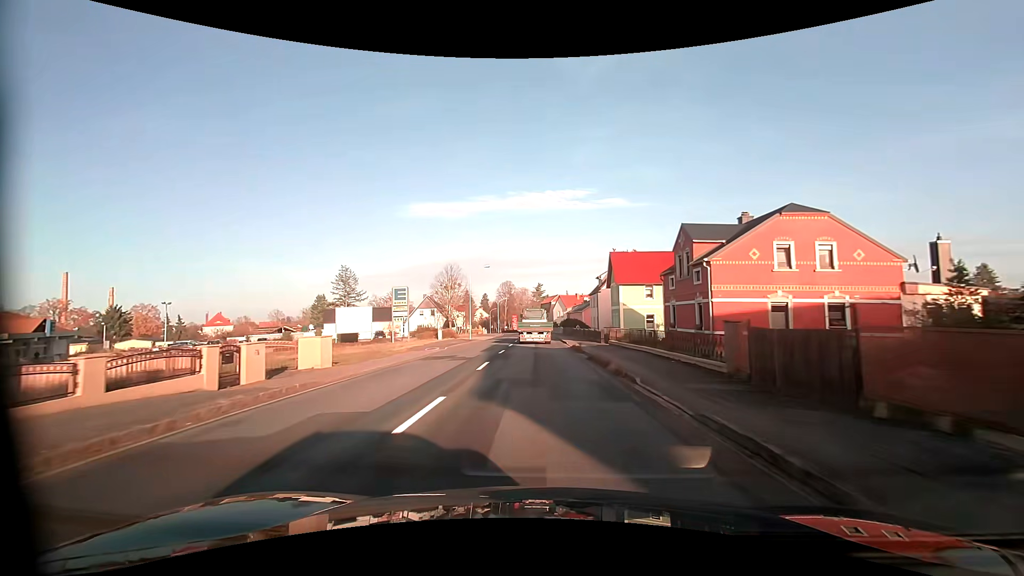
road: primary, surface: asphalt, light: Day
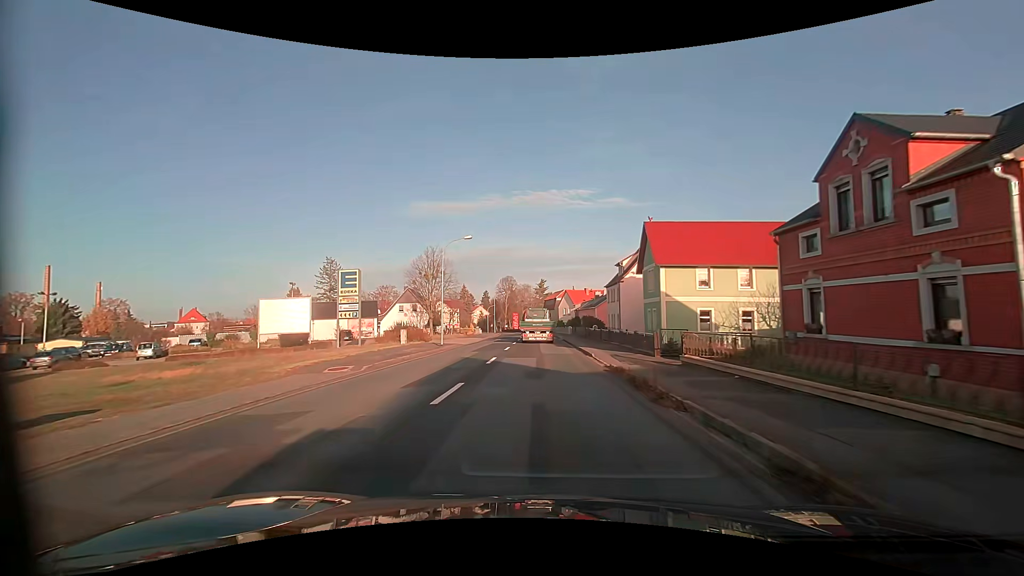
(0.0, +15.9) m; 0°
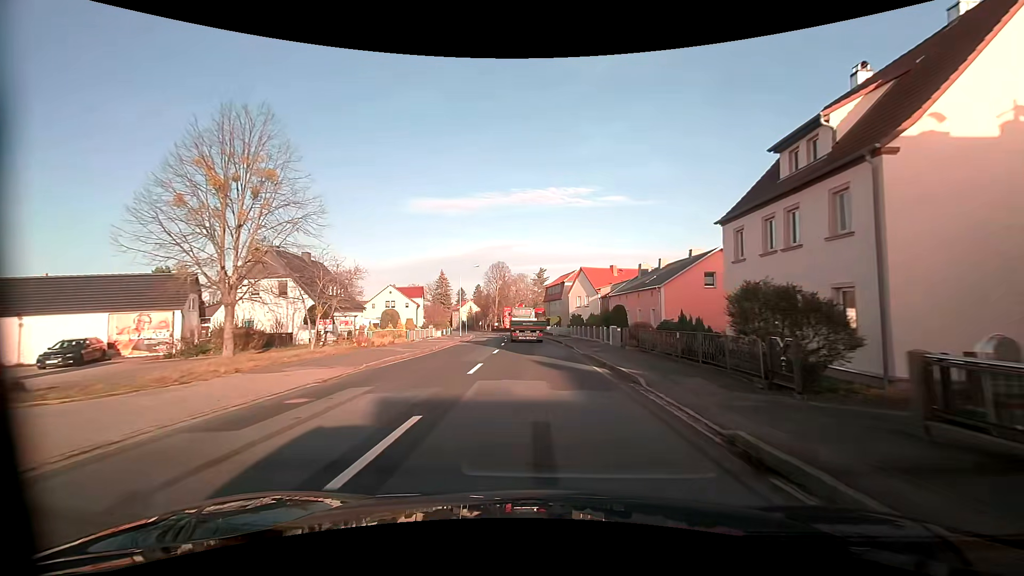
(-0.1, +40.3) m; 0°
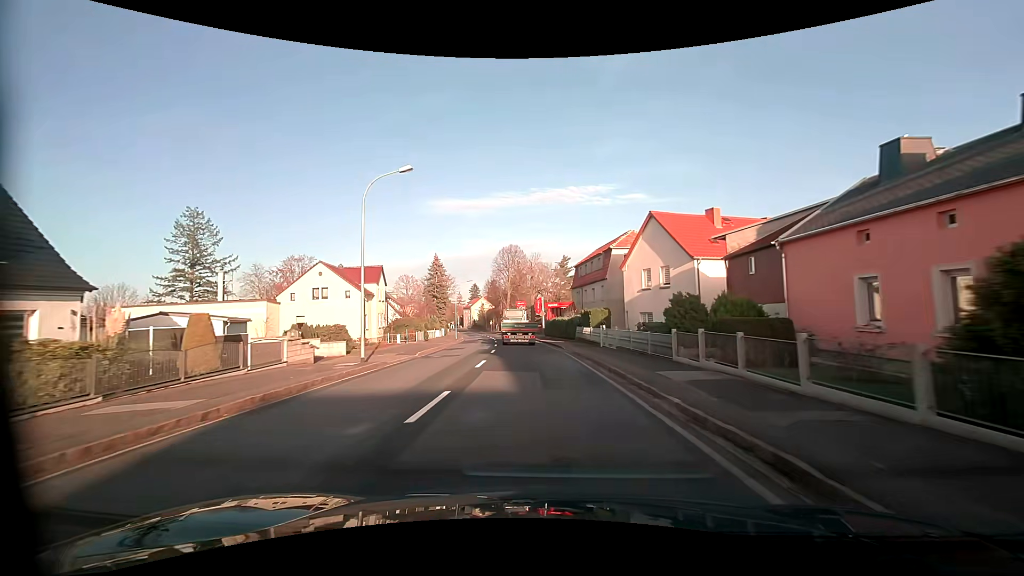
(-0.3, +33.3) m; -2°
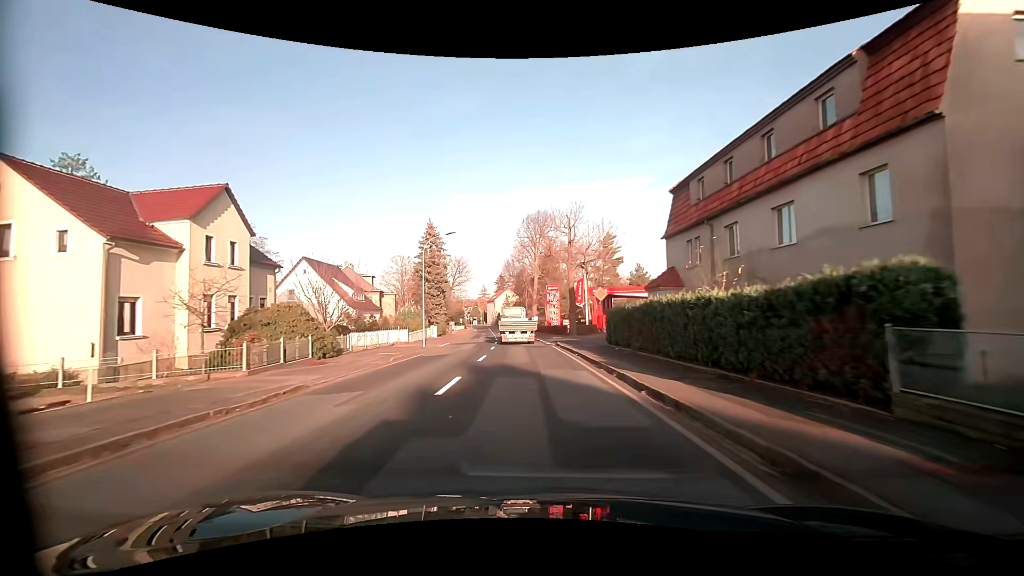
(-1.0, +33.6) m; -4°
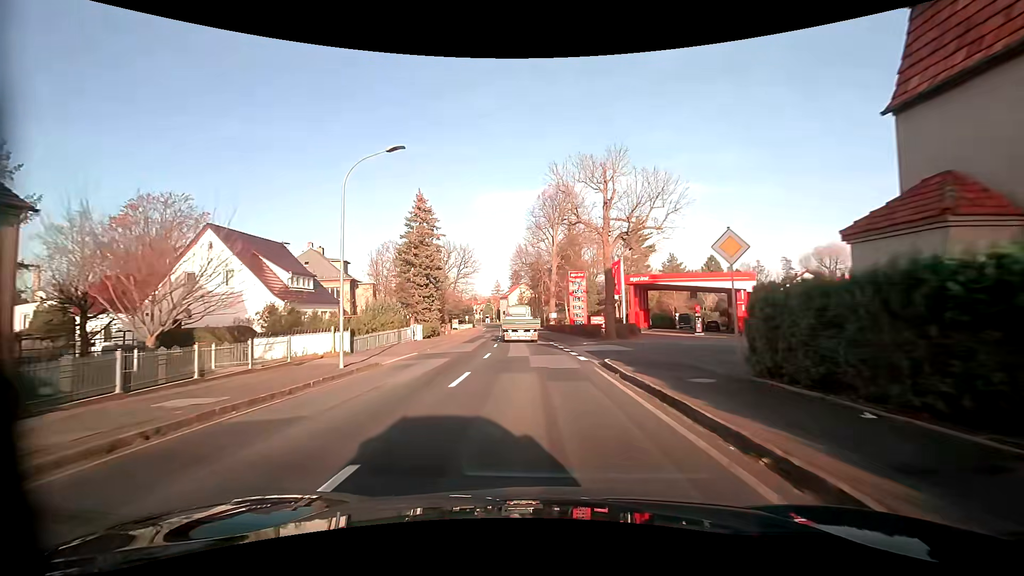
(-0.3, +16.6) m; -2°
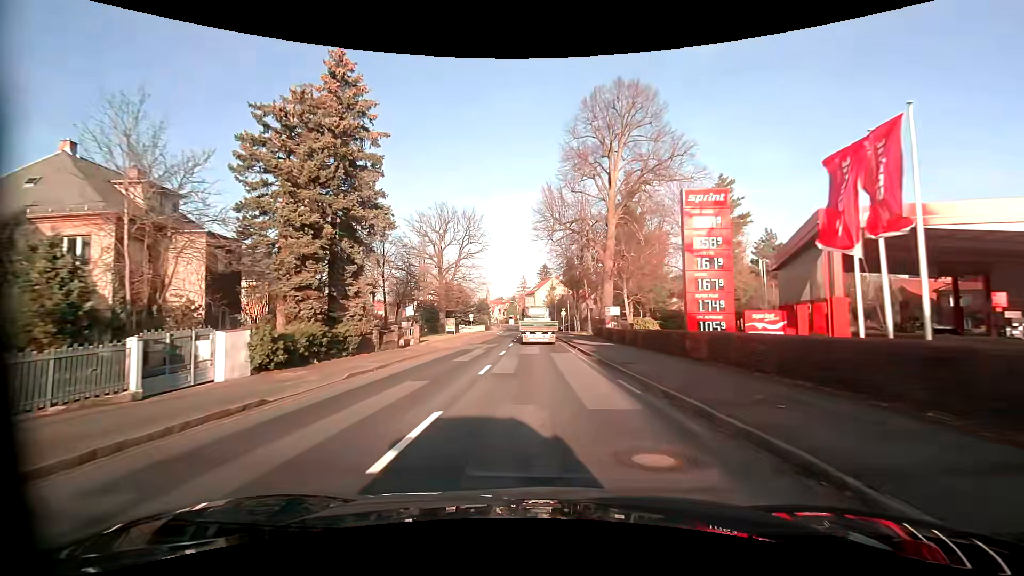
(-1.0, +33.1) m; -4°
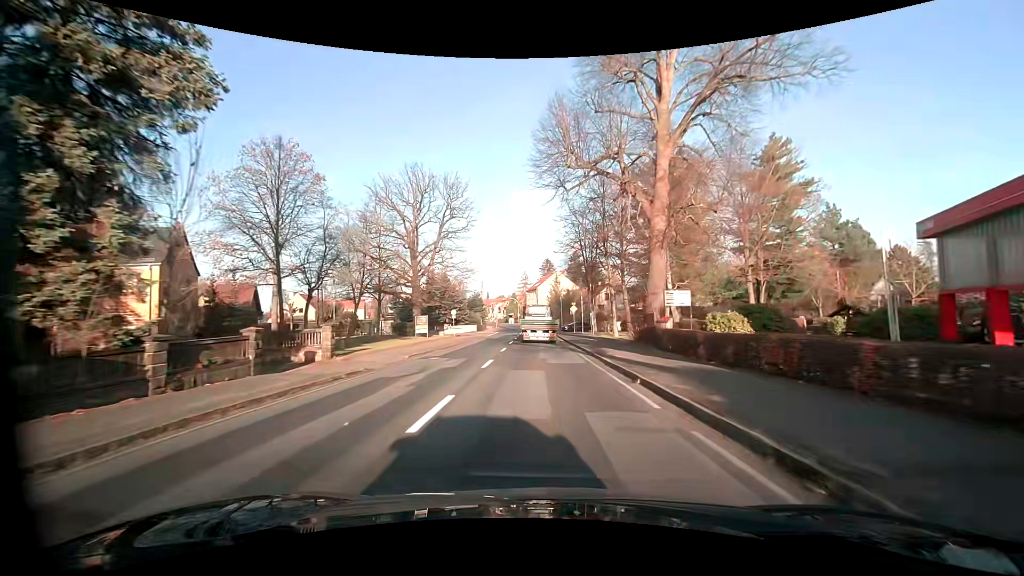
(+0.1, +16.6) m; +1°
(0, +10) (0, +20) (0, +30) (-1, +40) (-1, +50) (-1, +60) (-1, +70) (-1, +80) (-1, +90) (-2, +100) m
